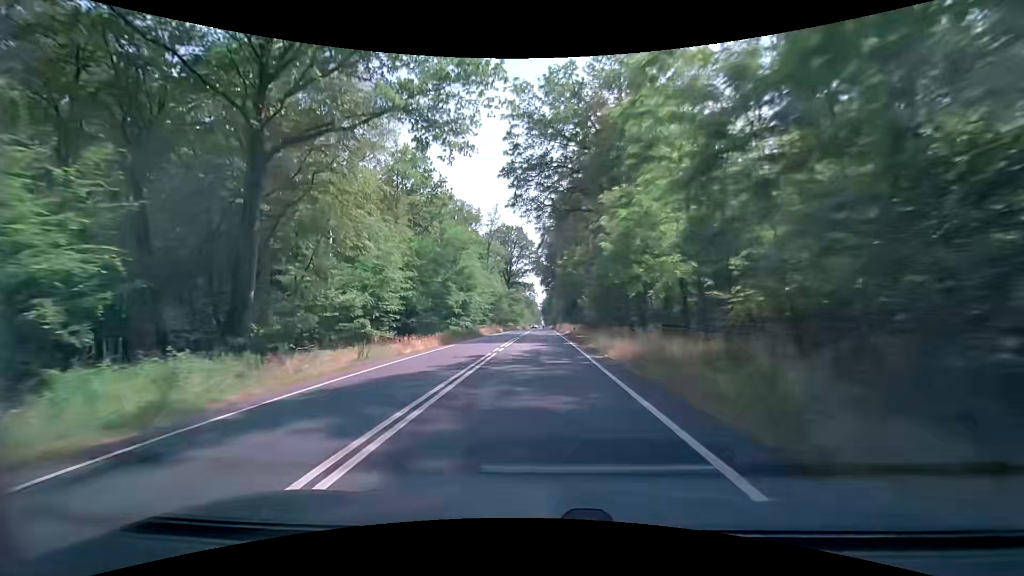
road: primary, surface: asphalt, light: Day
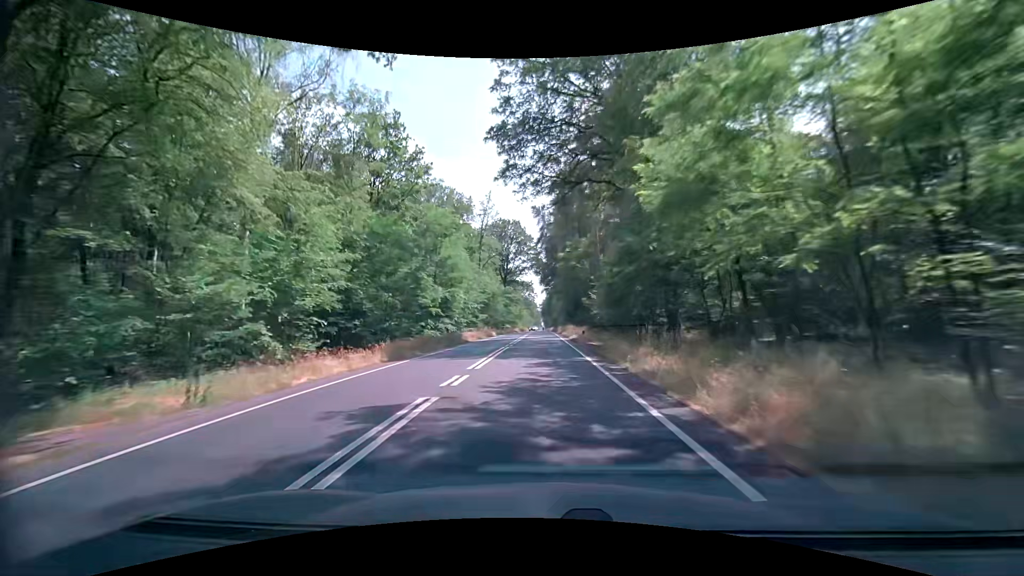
(0.0, +10.9) m; 0°
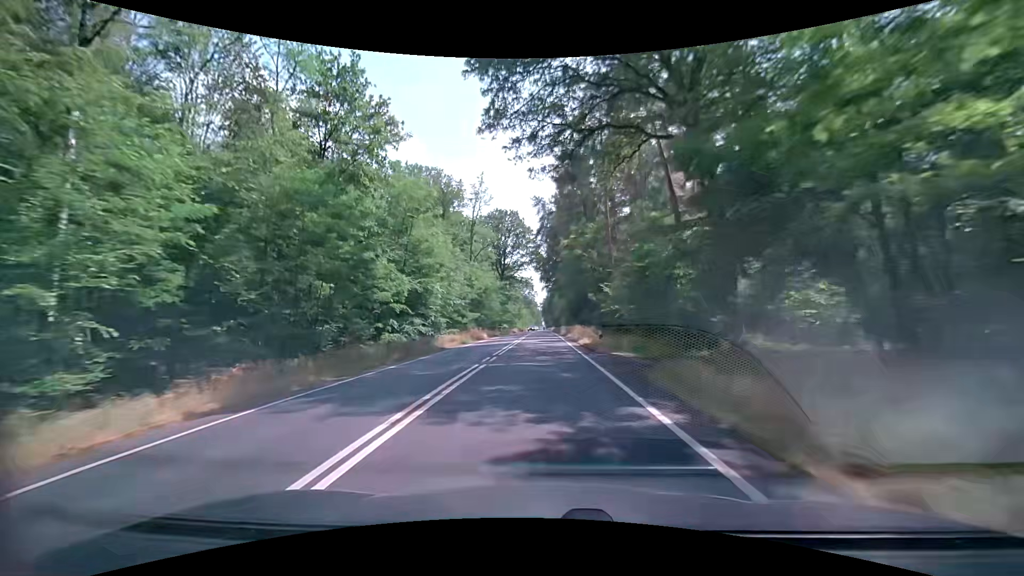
(0.0, +10.8) m; 0°
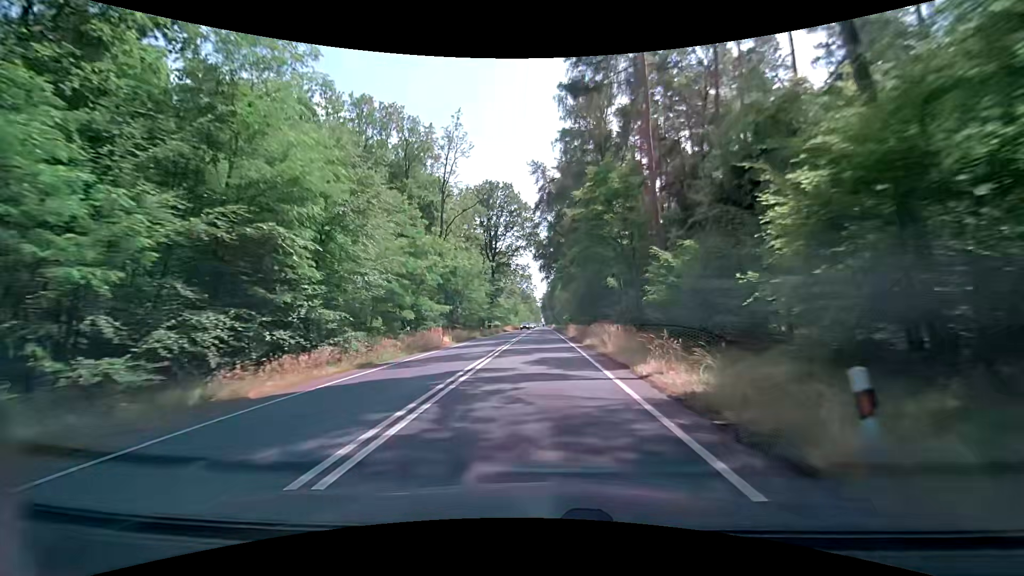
(0.0, +21.4) m; 0°
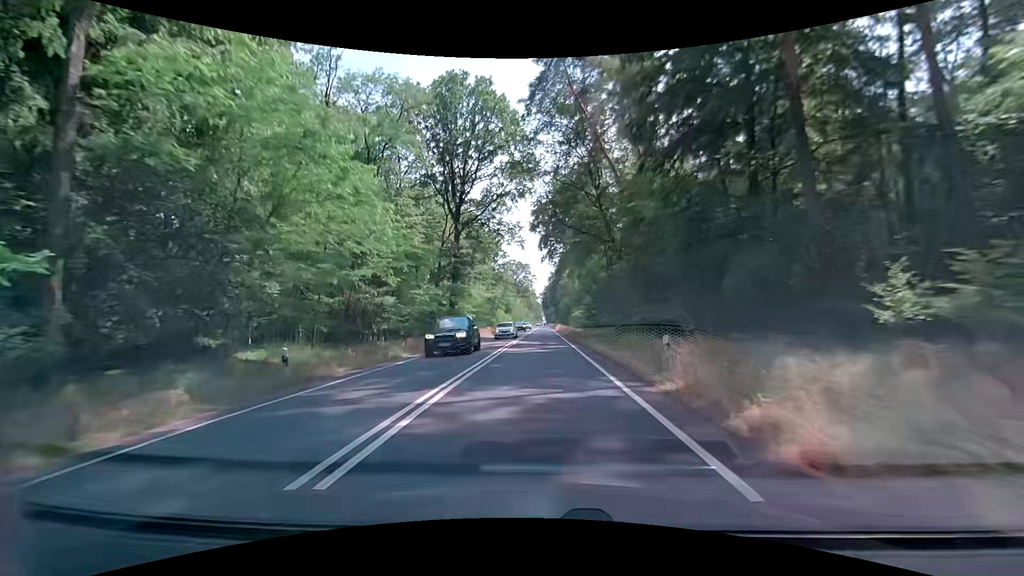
(0.0, +42.1) m; 0°
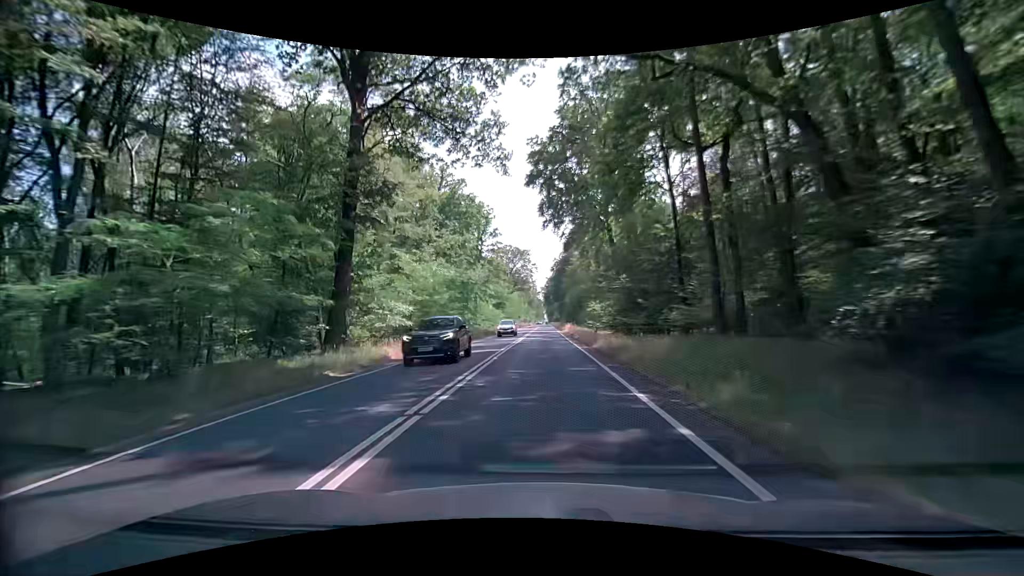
(-0.1, +31.1) m; 0°
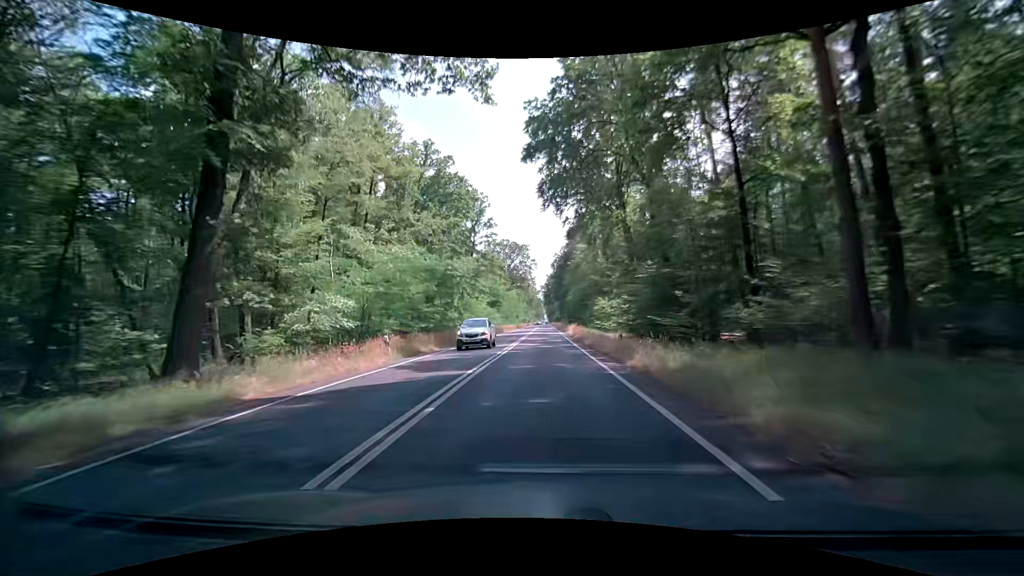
(+0.1, +10.3) m; -1°
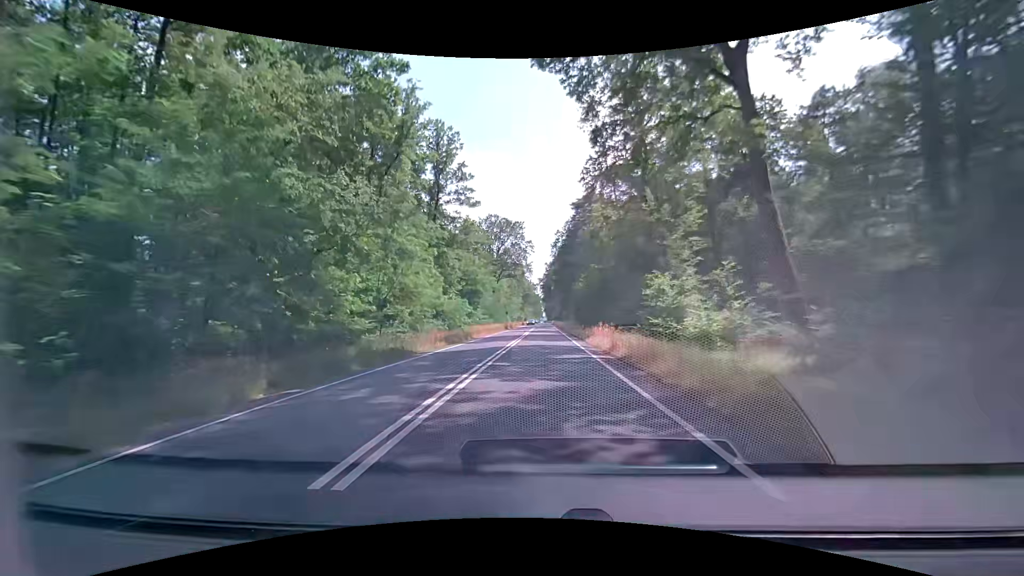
(+0.4, +30.7) m; +1°
(0, +10) (0, +20) (0, +30) (0, +40) (0, +50) (0, +60) (0, +70) (+1, +80) (+1, +90) (+1, +100) m
